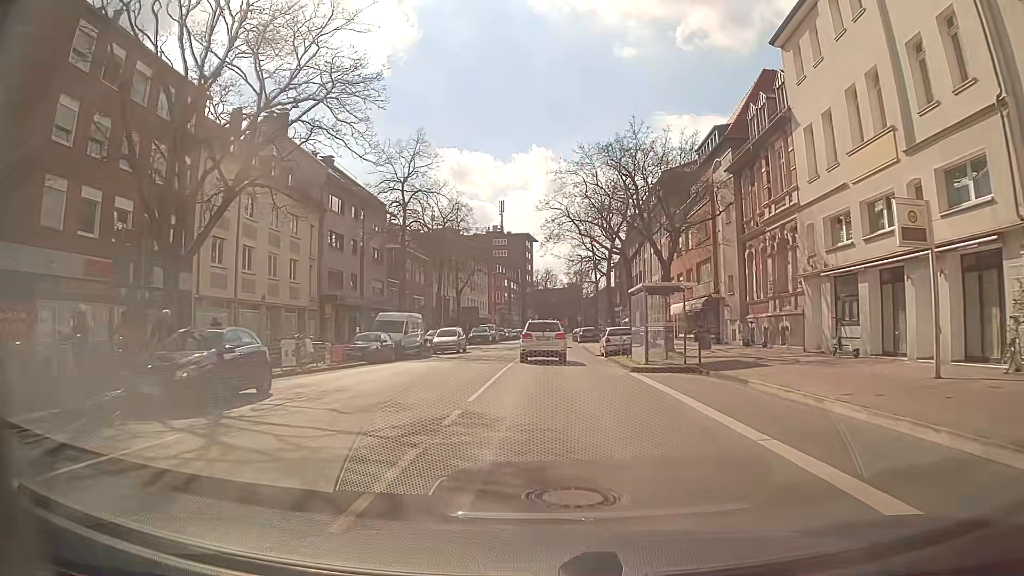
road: secondary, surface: asphalt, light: Day
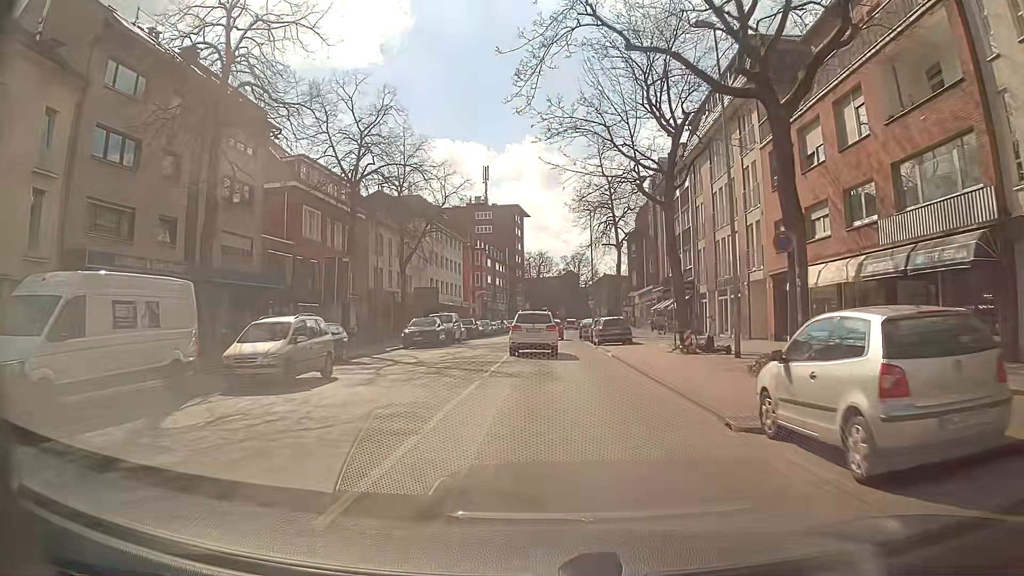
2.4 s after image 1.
(+0.4, +27.9) m; +1°
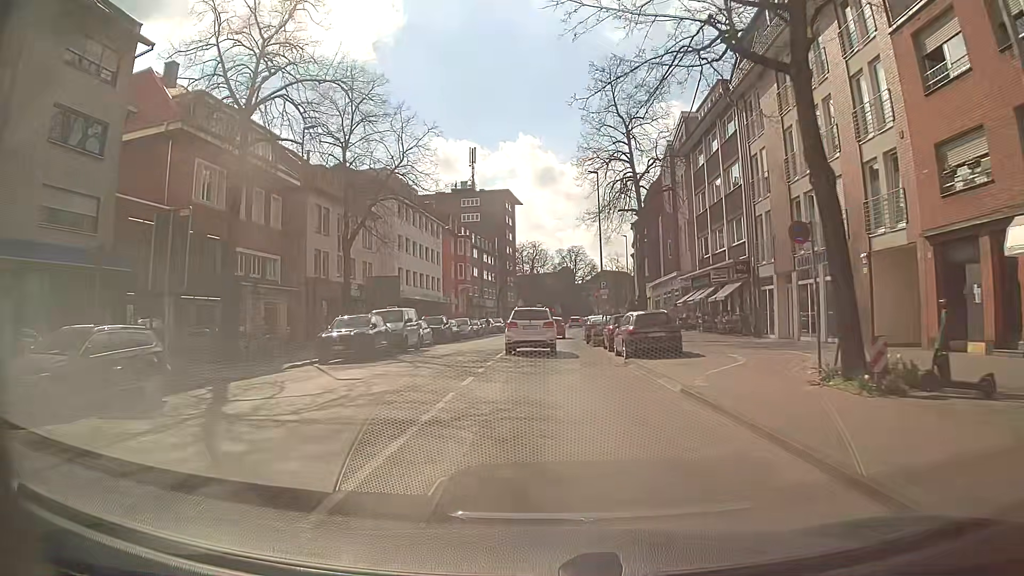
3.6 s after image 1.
(-0.1, +13.6) m; 0°
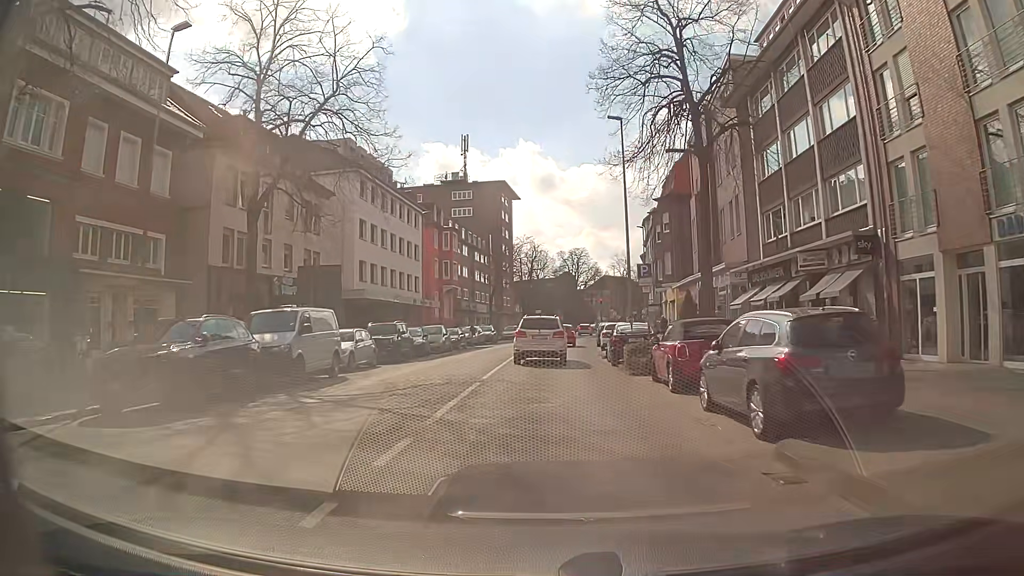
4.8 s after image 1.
(+0.1, +13.1) m; 0°
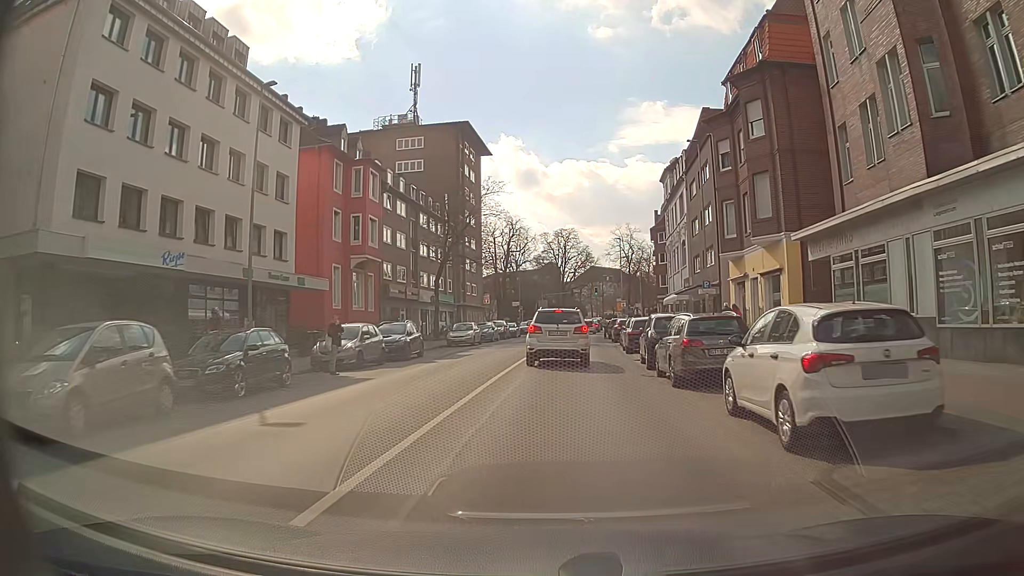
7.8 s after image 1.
(+0.7, +29.7) m; +2°
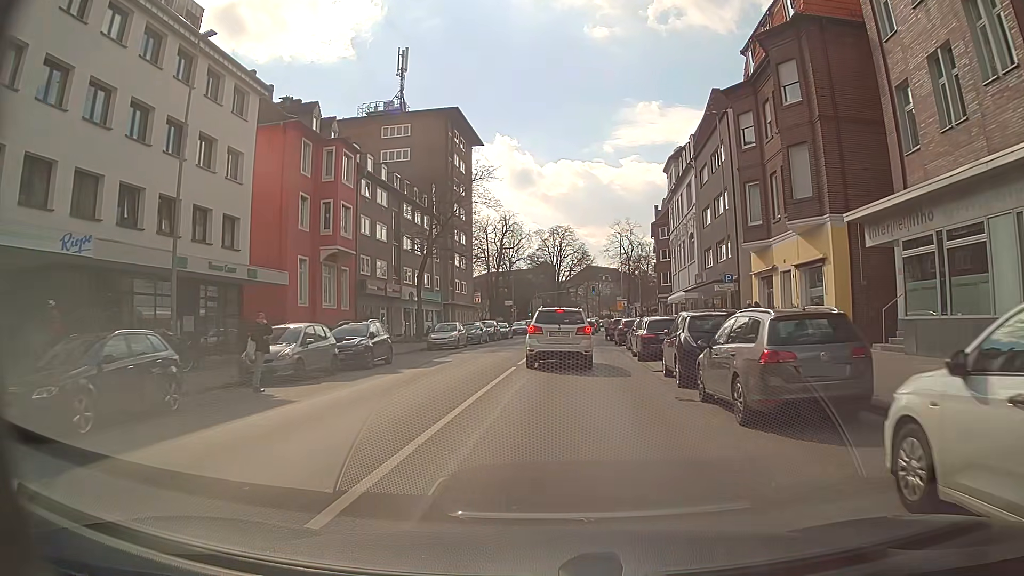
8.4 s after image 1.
(0.0, +5.1) m; 0°
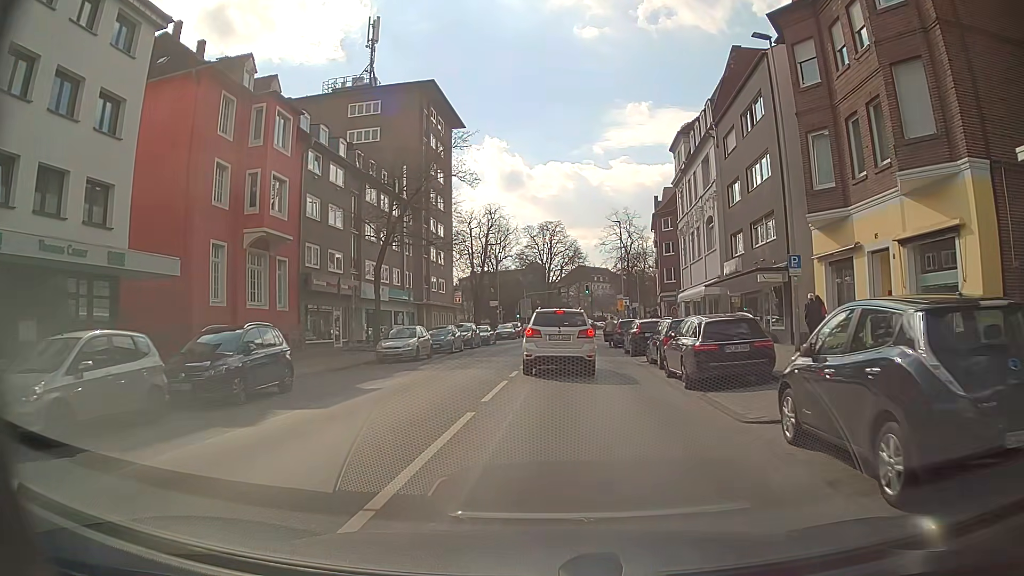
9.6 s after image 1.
(+0.1, +9.1) m; +1°
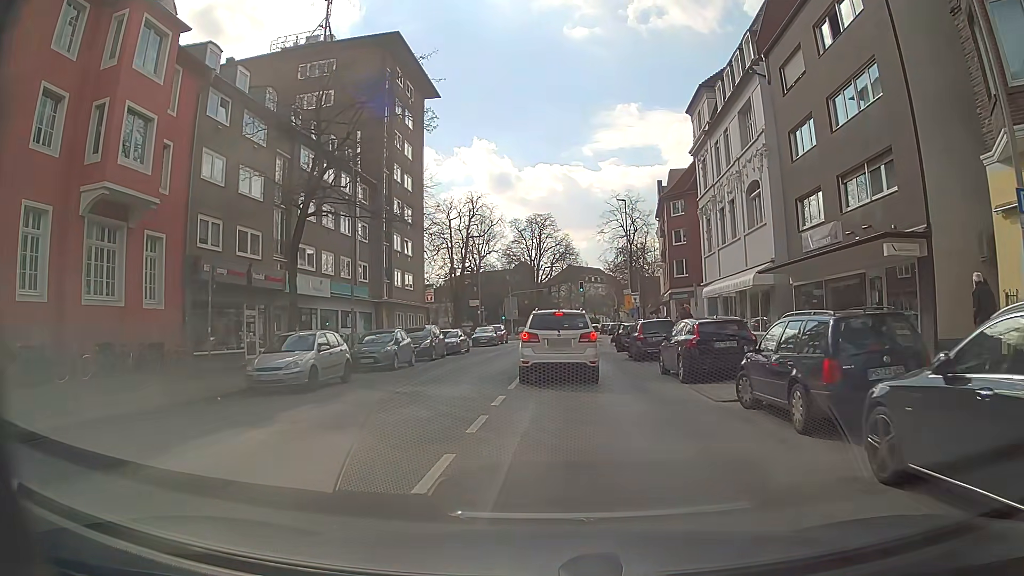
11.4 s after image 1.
(+0.1, +11.5) m; 0°
